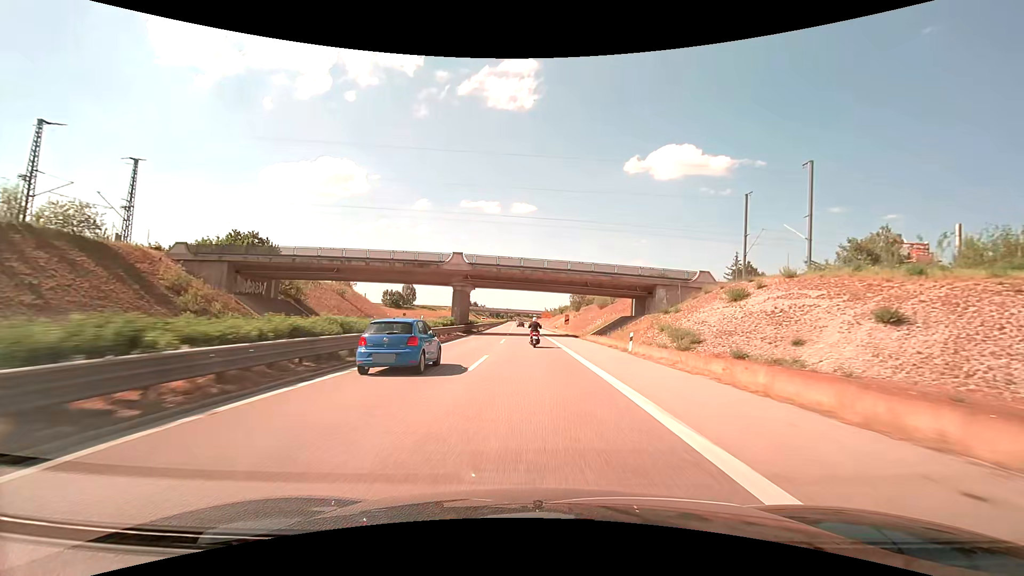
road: trunk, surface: asphalt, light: Day
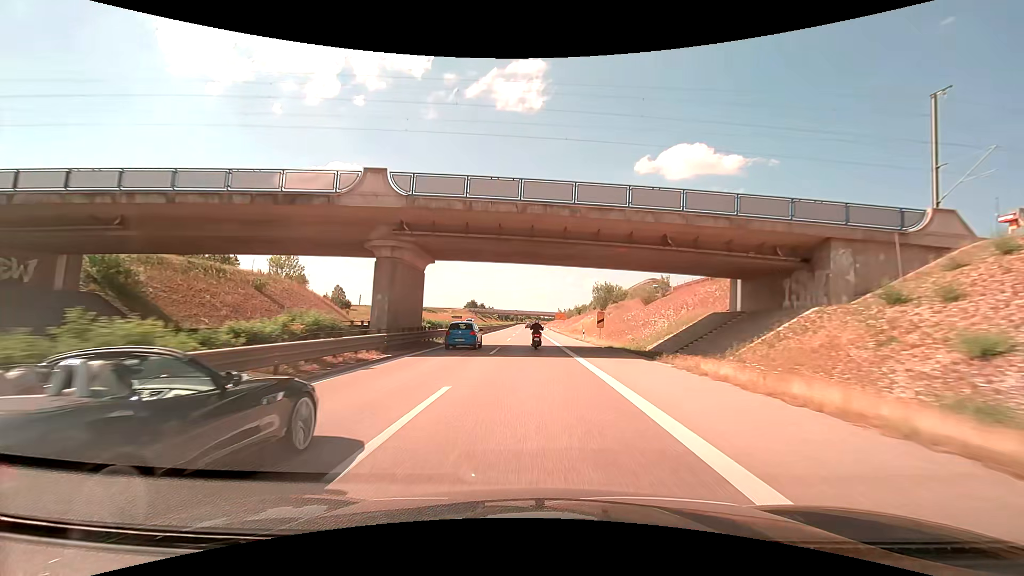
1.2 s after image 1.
(-0.4, +27.7) m; -2°
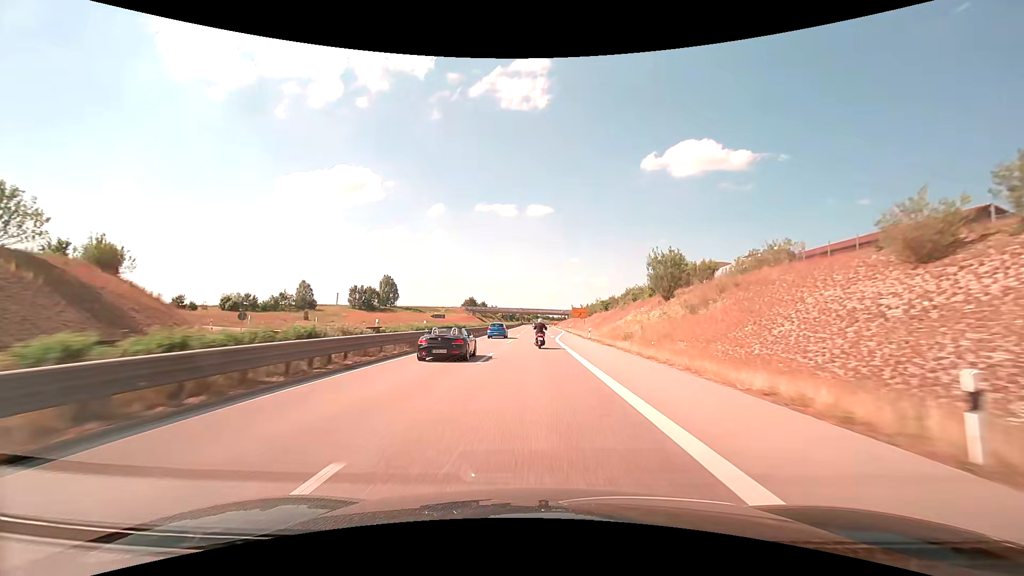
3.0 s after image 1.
(-0.4, +41.5) m; -1°
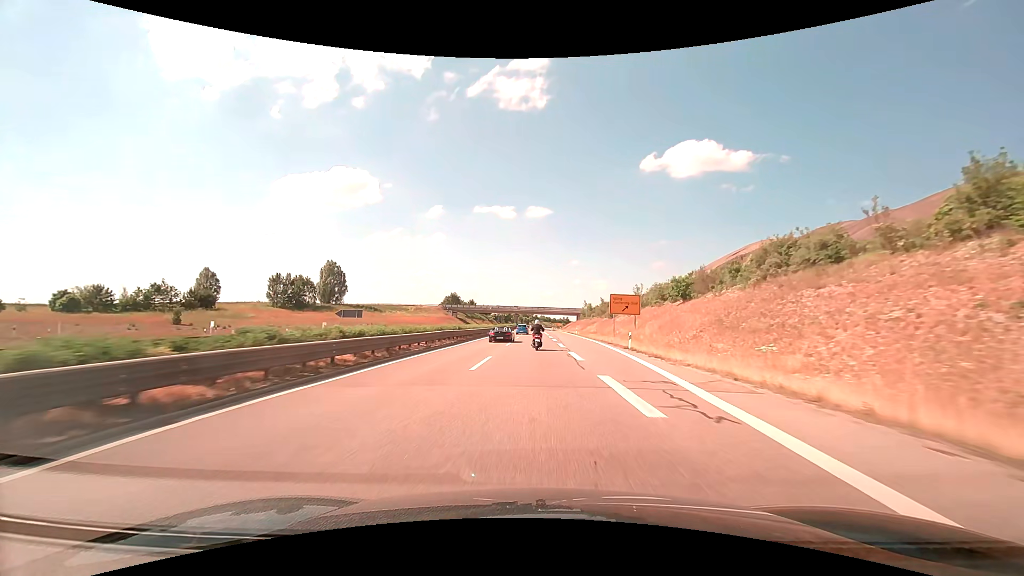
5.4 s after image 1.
(+0.3, +55.0) m; 0°
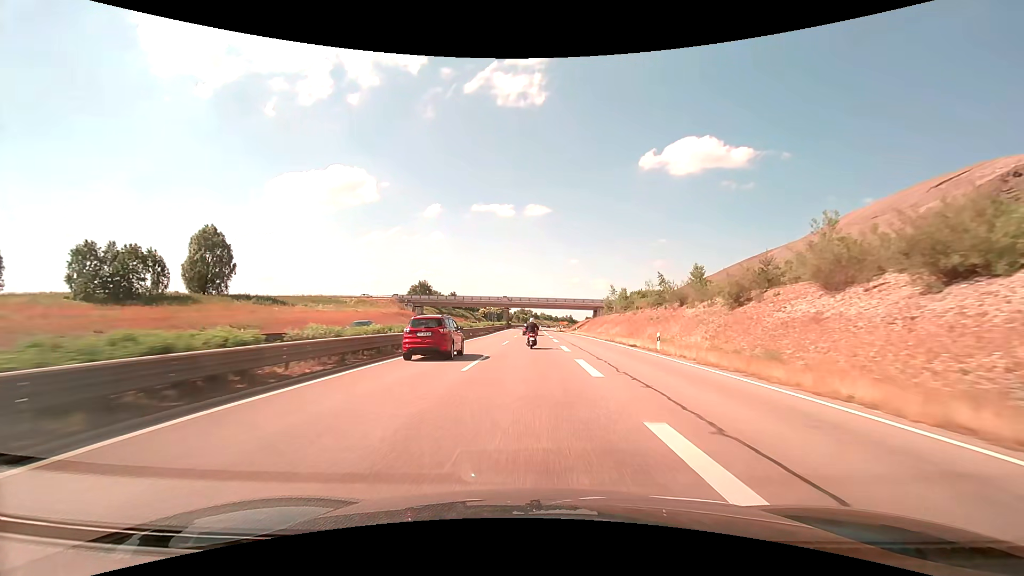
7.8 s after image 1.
(+0.1, +54.6) m; 0°
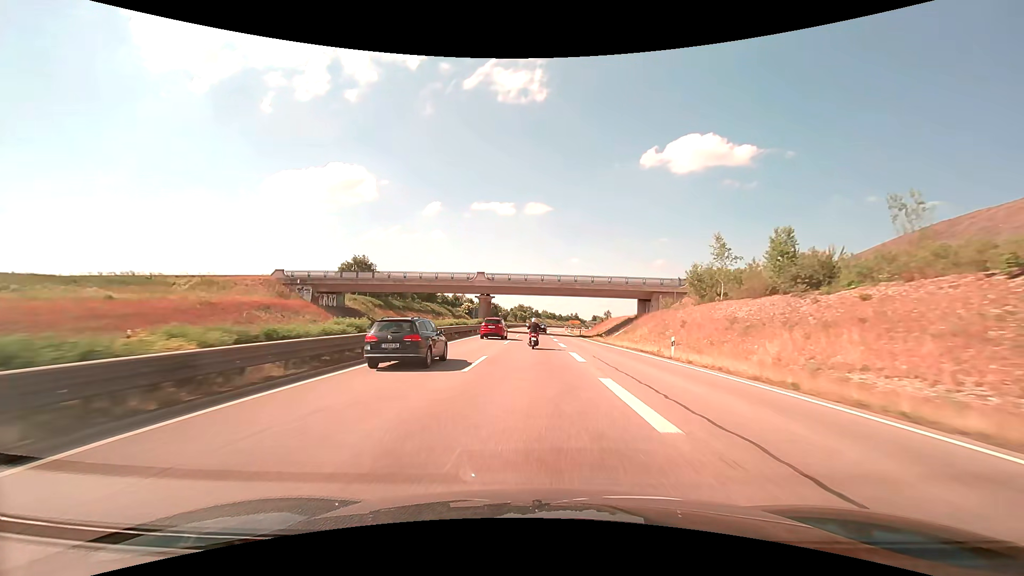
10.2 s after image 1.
(-0.3, +54.2) m; 0°
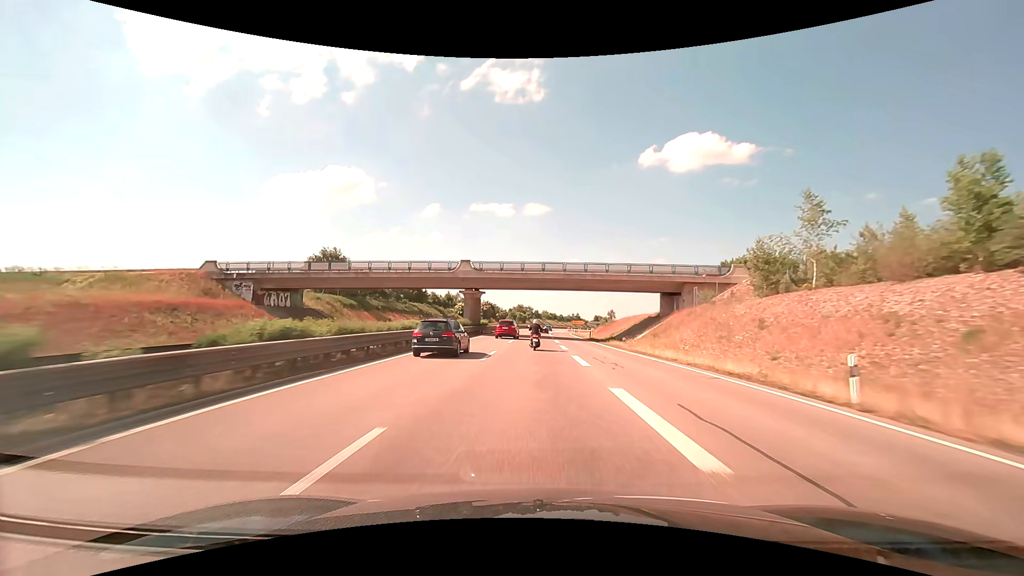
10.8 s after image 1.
(0.0, +13.5) m; 0°
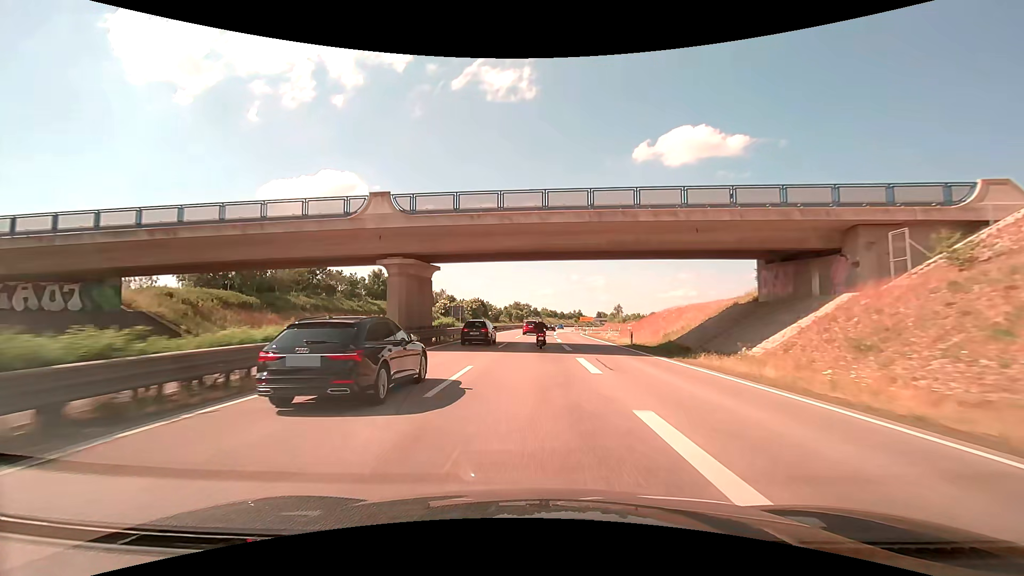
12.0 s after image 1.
(0.0, +27.0) m; 0°
(0, +10) (0, +20) (0, +30) (0, +40) (0, +50) (+1, +60) (+1, +70) (+1, +80) (+2, +90) (+2, +100) m
